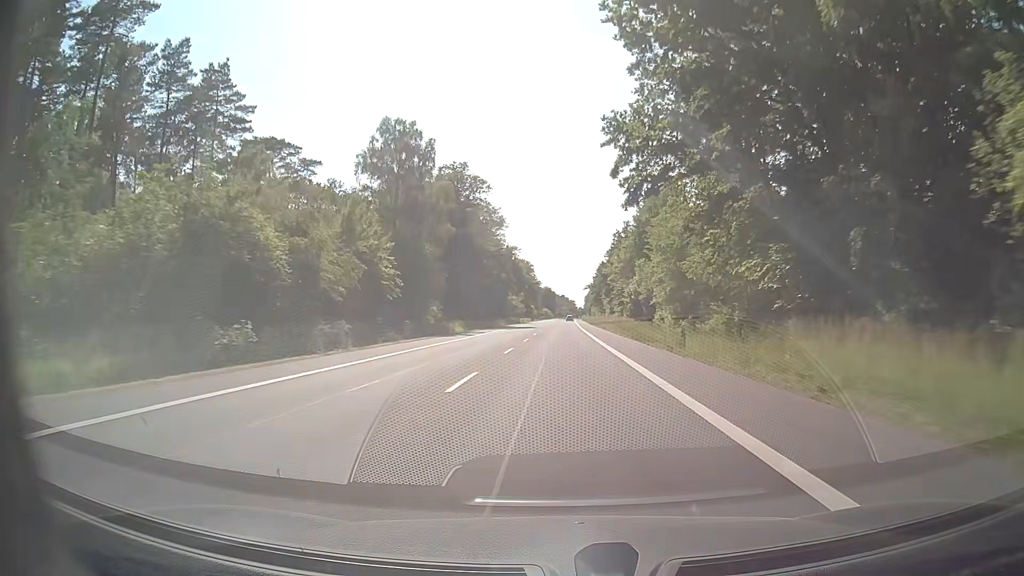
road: secondary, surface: asphalt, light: Day
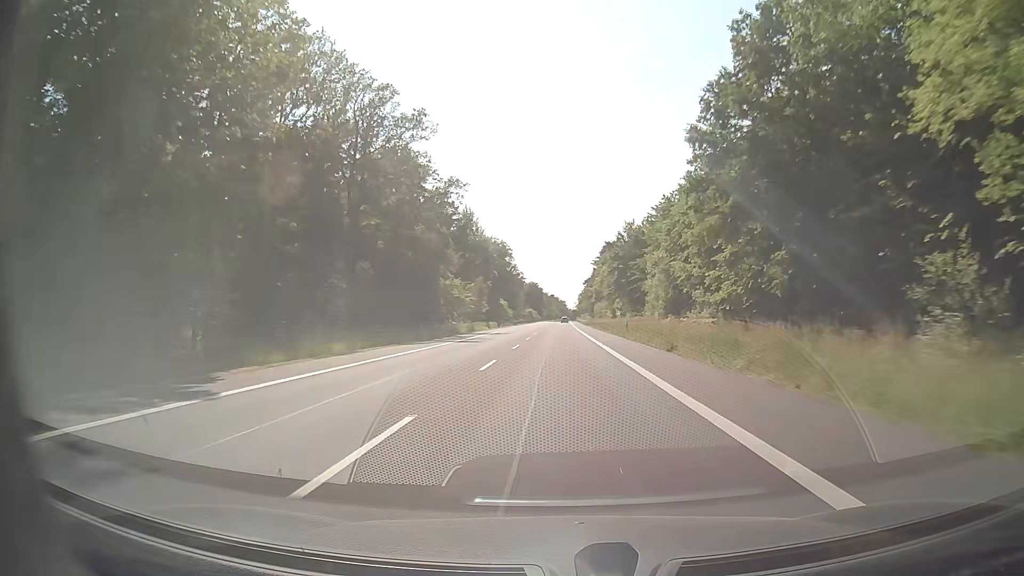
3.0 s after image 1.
(+0.6, +78.9) m; +1°
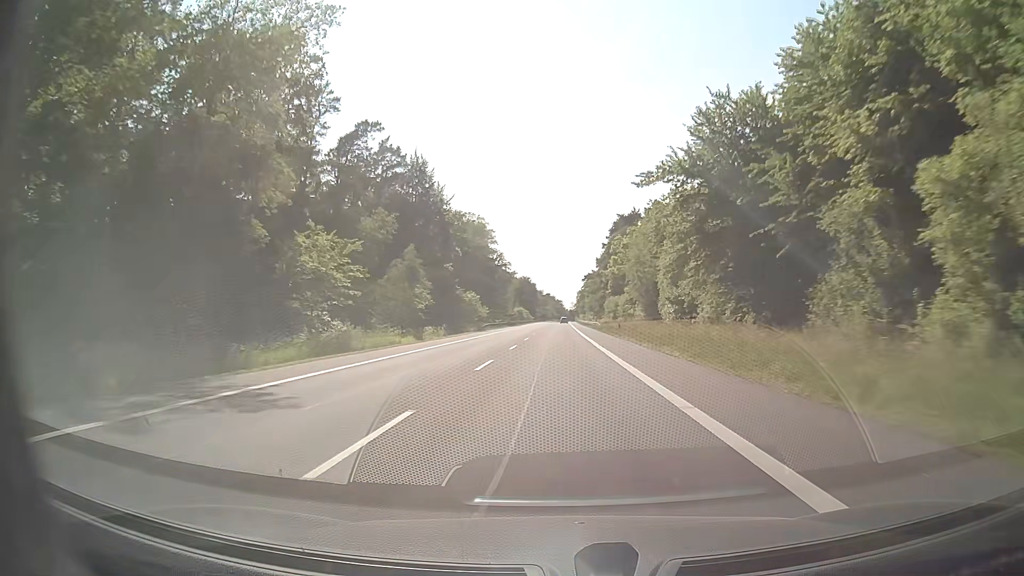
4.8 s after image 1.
(+0.1, +47.4) m; 0°
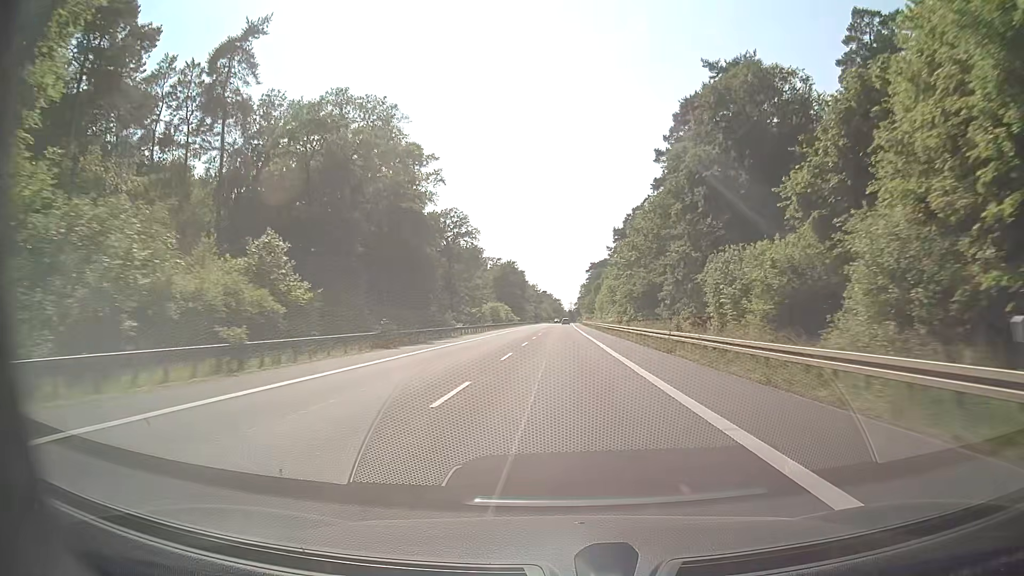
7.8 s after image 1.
(+0.1, +79.0) m; 0°
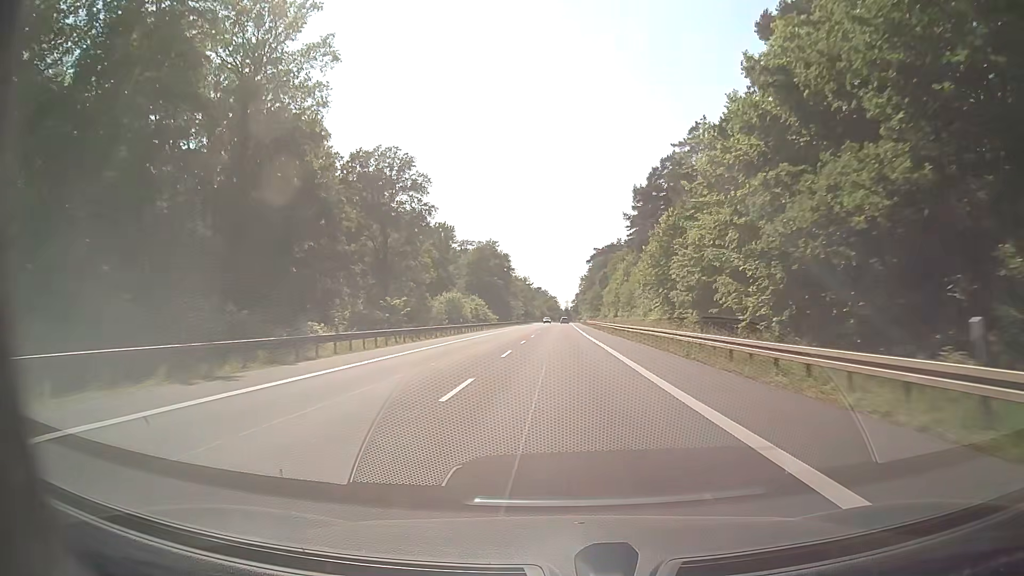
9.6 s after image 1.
(+0.1, +47.4) m; 0°
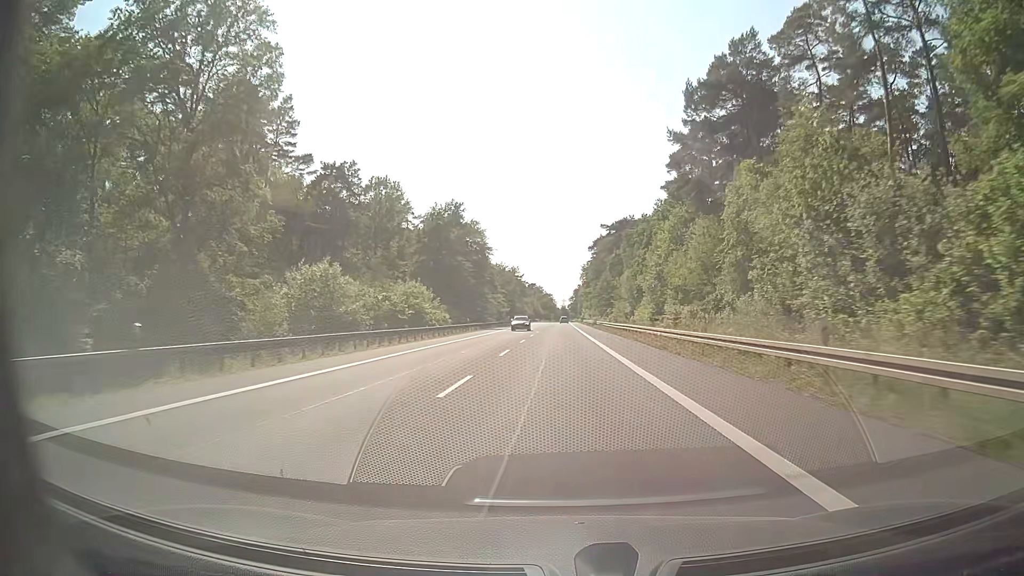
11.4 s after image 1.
(0.0, +47.5) m; 0°
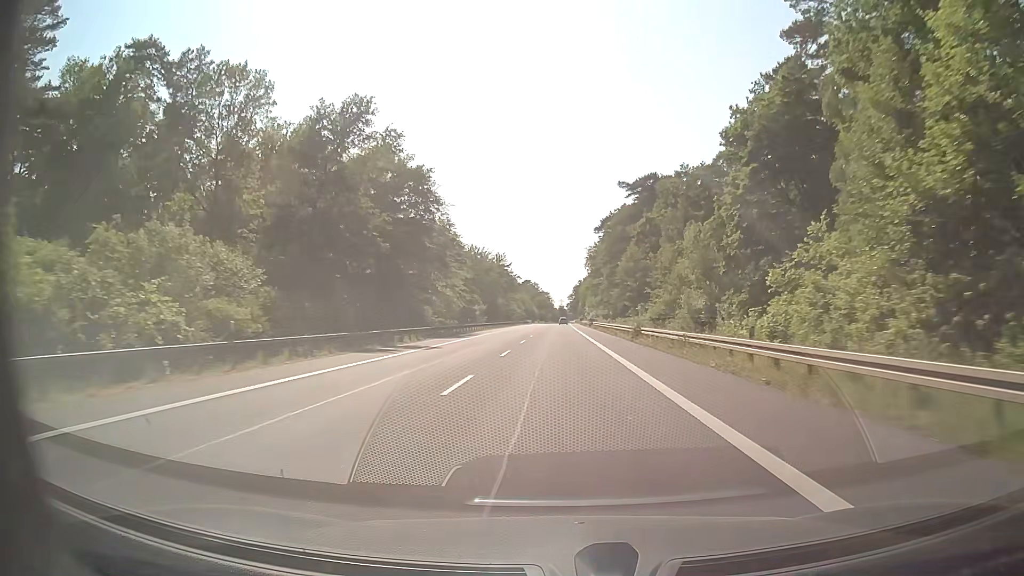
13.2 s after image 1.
(+0.1, +47.5) m; 0°
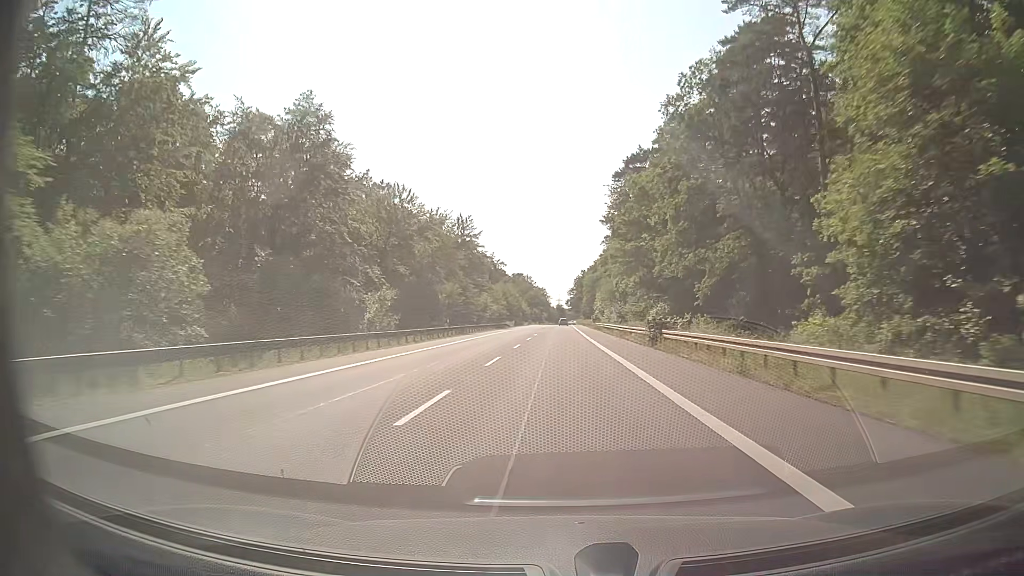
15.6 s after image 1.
(0.0, +63.3) m; 0°
(0, +10) (0, +20) (0, +30) (0, +40) (0, +50) (0, +60) (0, +70) (0, +80) (0, +90) (0, +100) m
